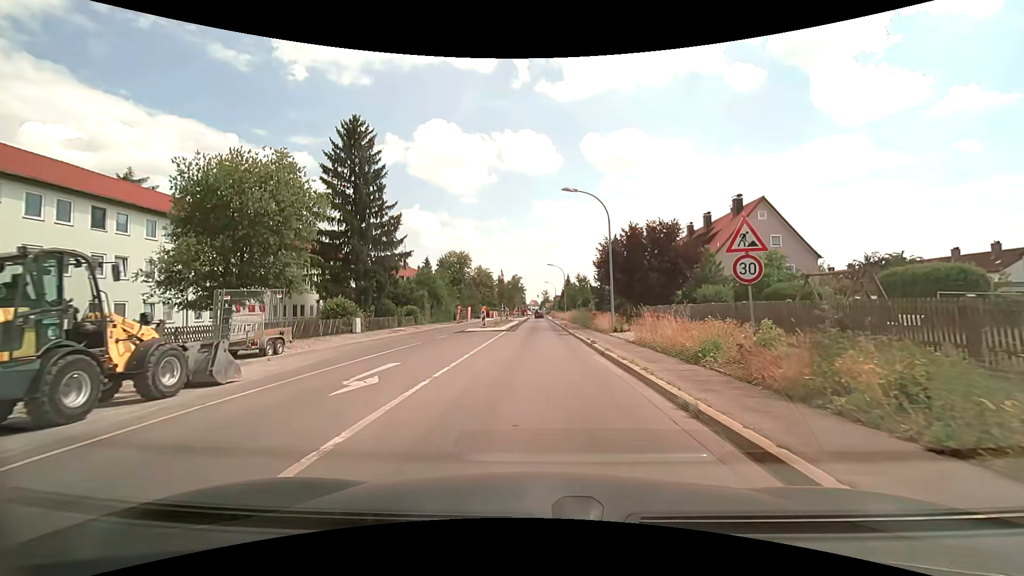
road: secondary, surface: asphalt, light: Day
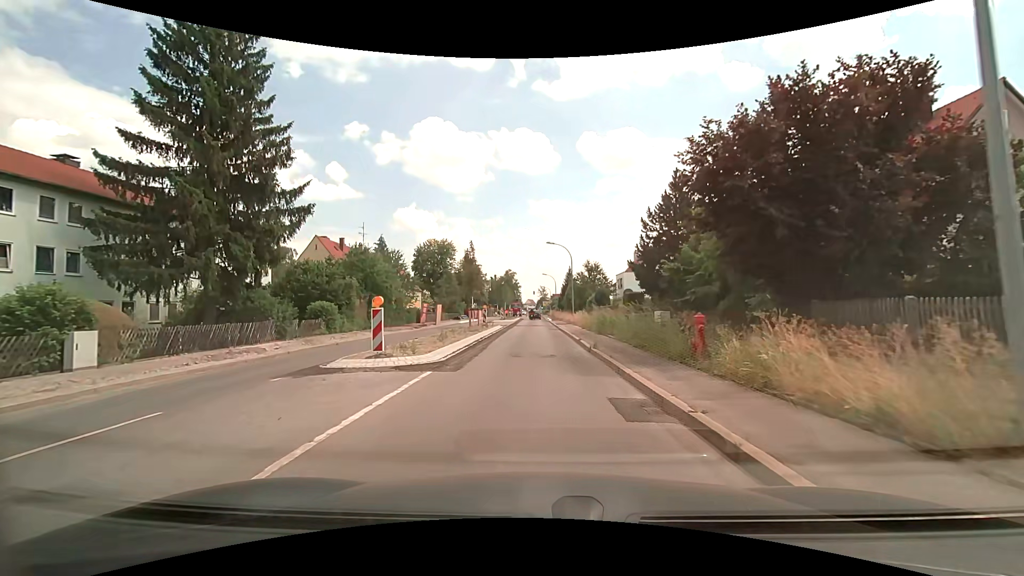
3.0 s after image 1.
(+0.3, +22.2) m; +1°
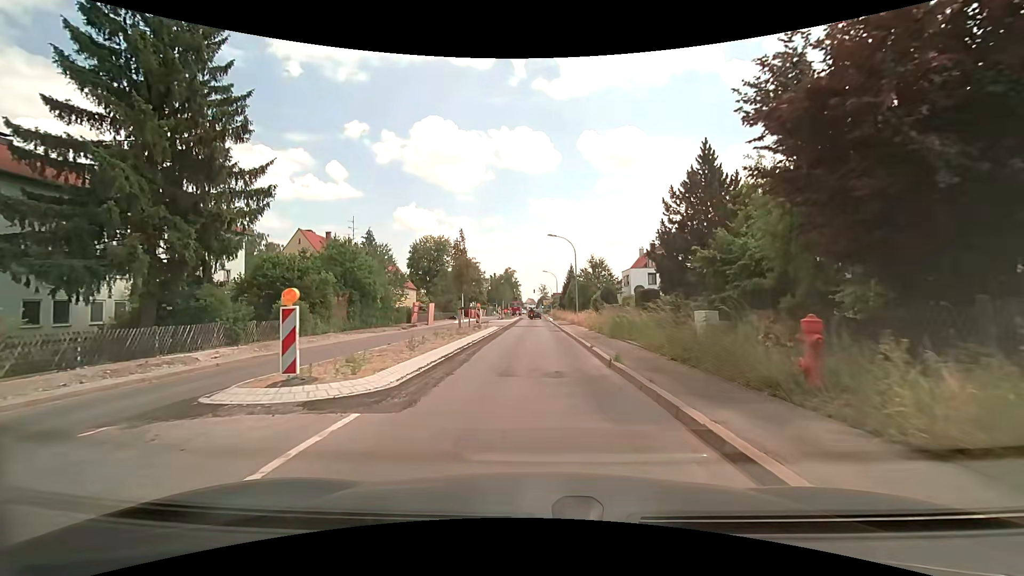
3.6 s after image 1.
(0.0, +4.4) m; 0°
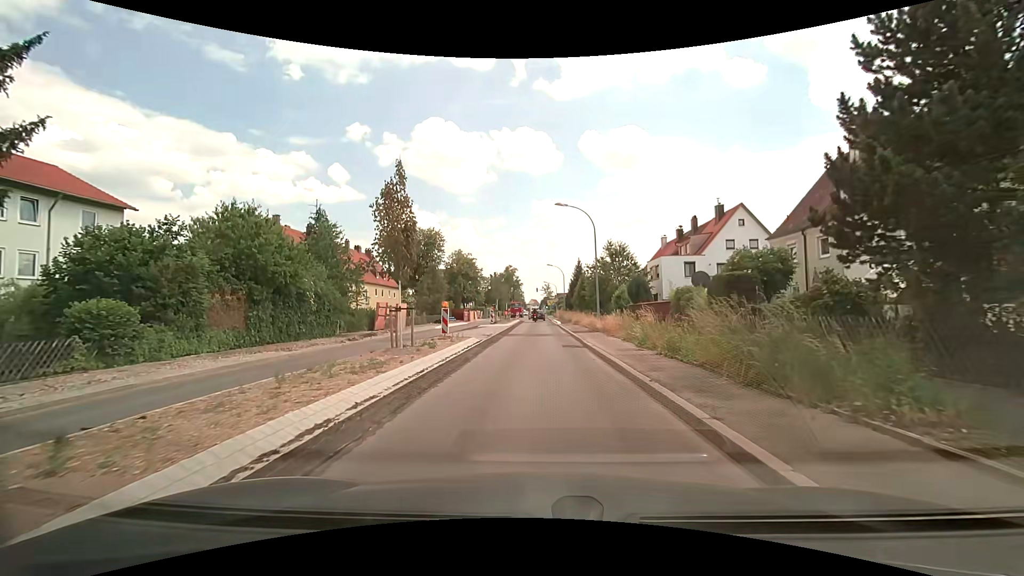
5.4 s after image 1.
(0.0, +13.2) m; -2°
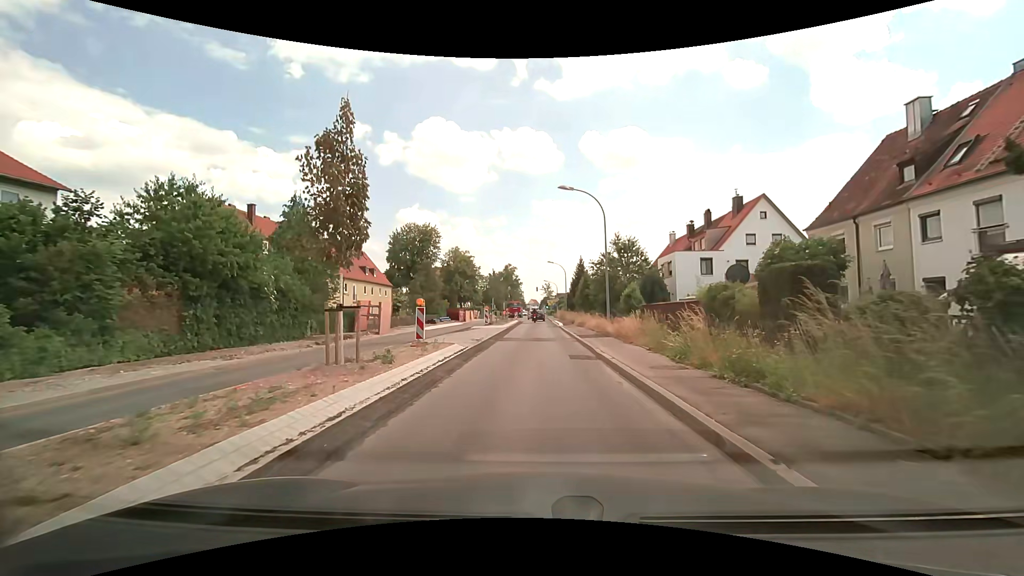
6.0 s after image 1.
(+0.1, +4.4) m; +1°
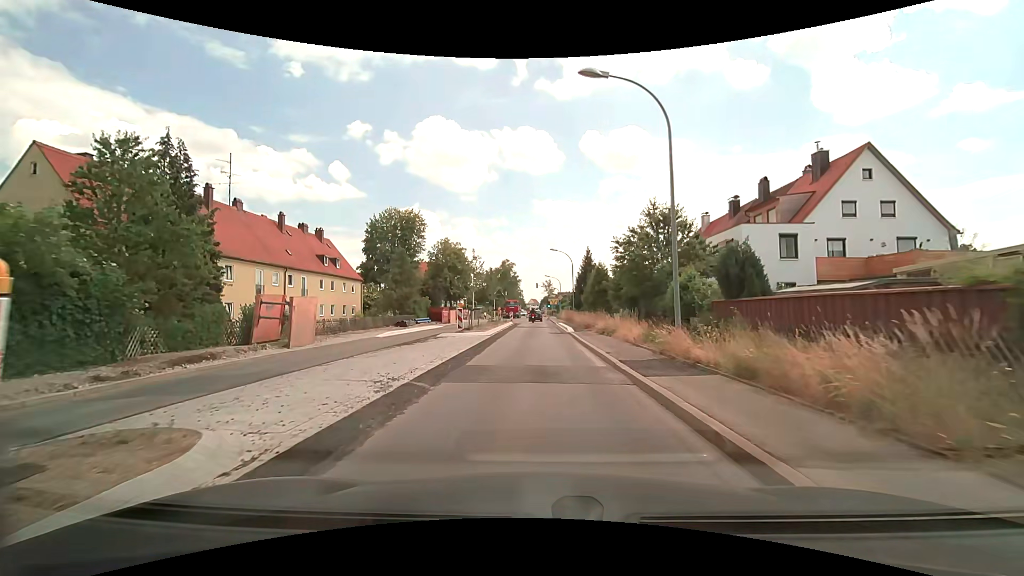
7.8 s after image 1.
(0.0, +13.1) m; +1°
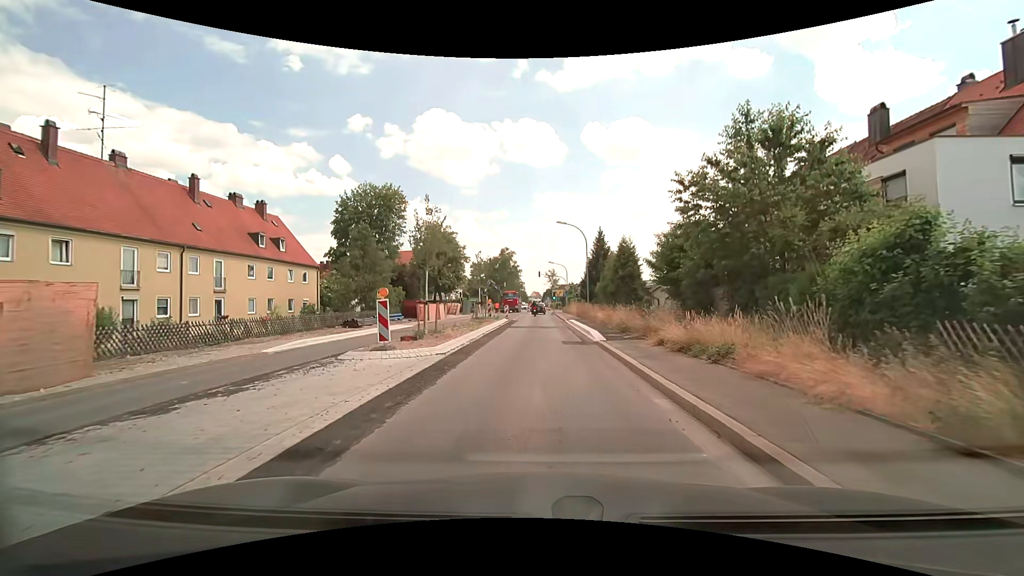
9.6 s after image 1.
(-0.1, +13.1) m; 0°
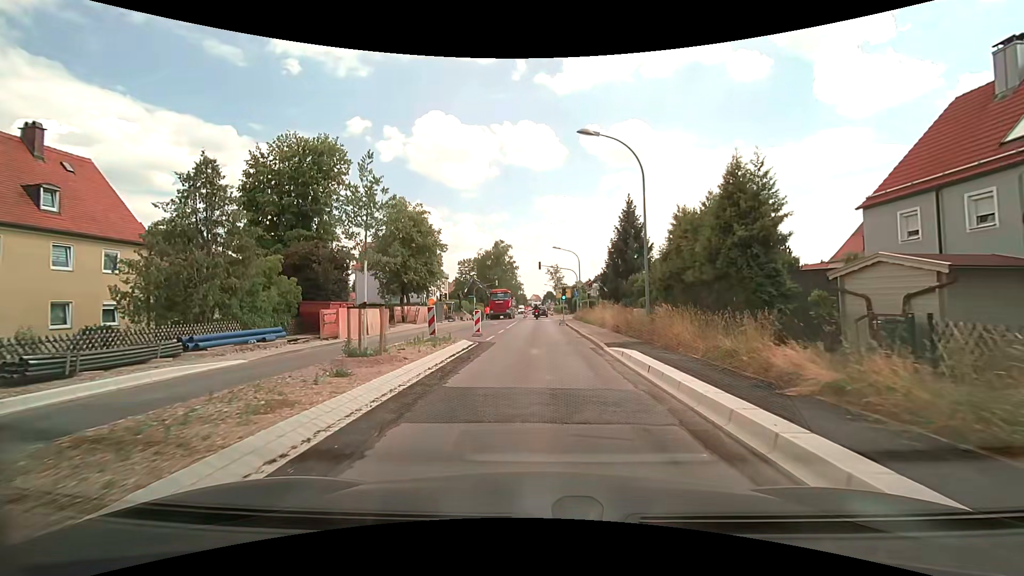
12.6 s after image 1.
(-0.1, +21.6) m; 0°
(0, +10) (0, +20) (0, +30) (0, +40) (0, +50) (0, +60) (+1, +70) (0, +80) (+1, +90) (+1, +100) m
